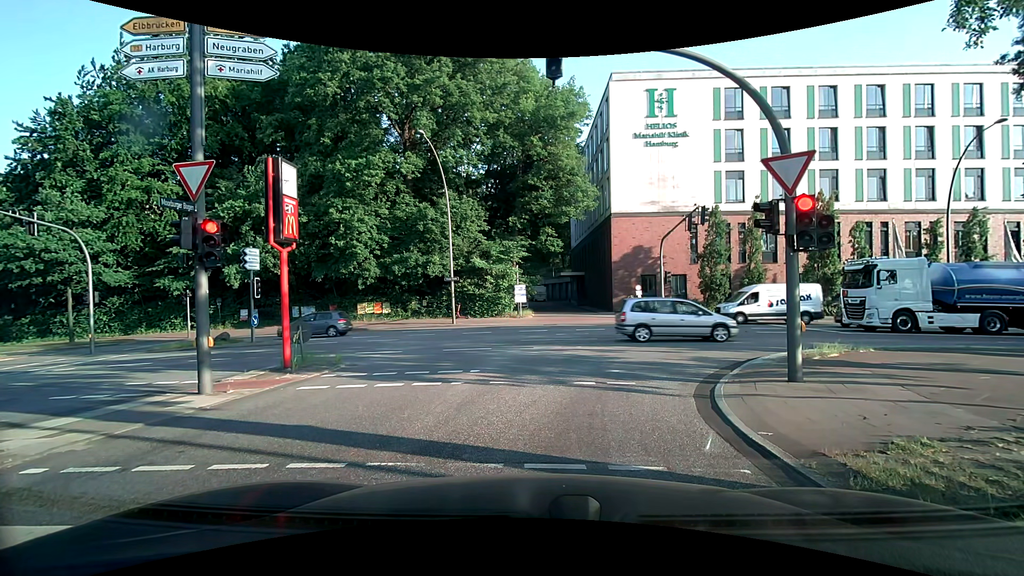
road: secondary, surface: asphalt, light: Day
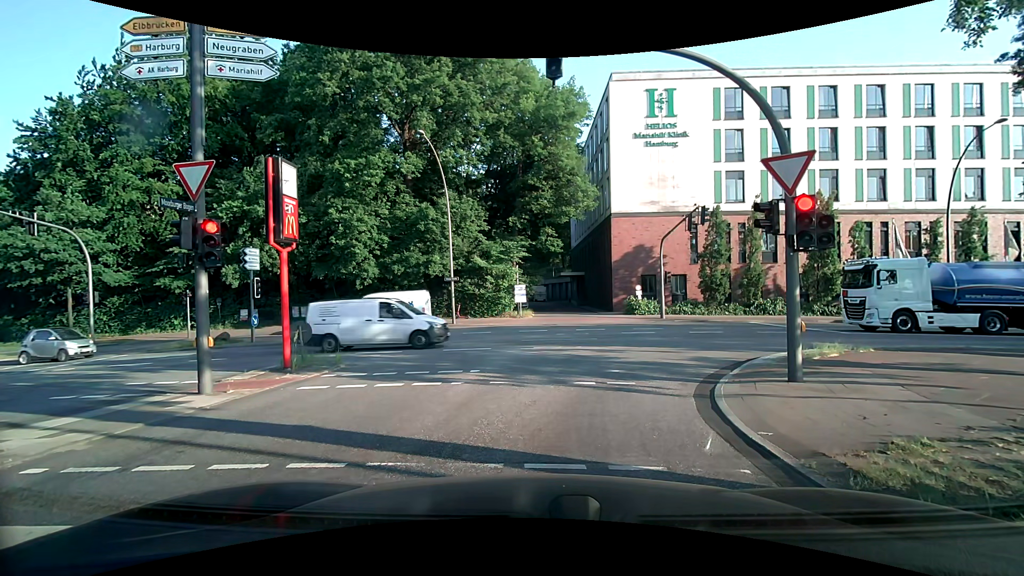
(0.0, 0.0) m; 0°
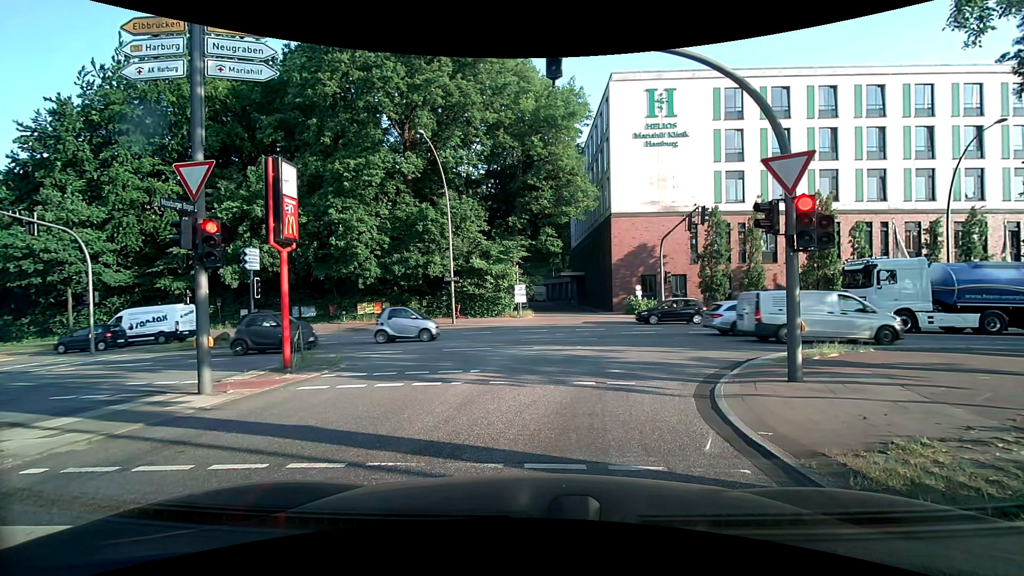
(0.0, 0.0) m; 0°
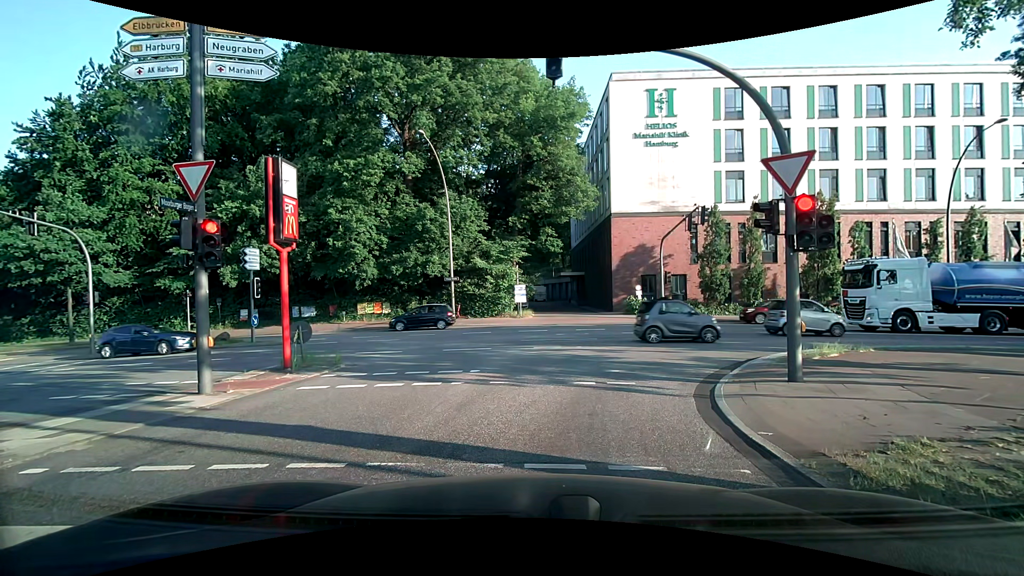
(0.0, 0.0) m; 0°
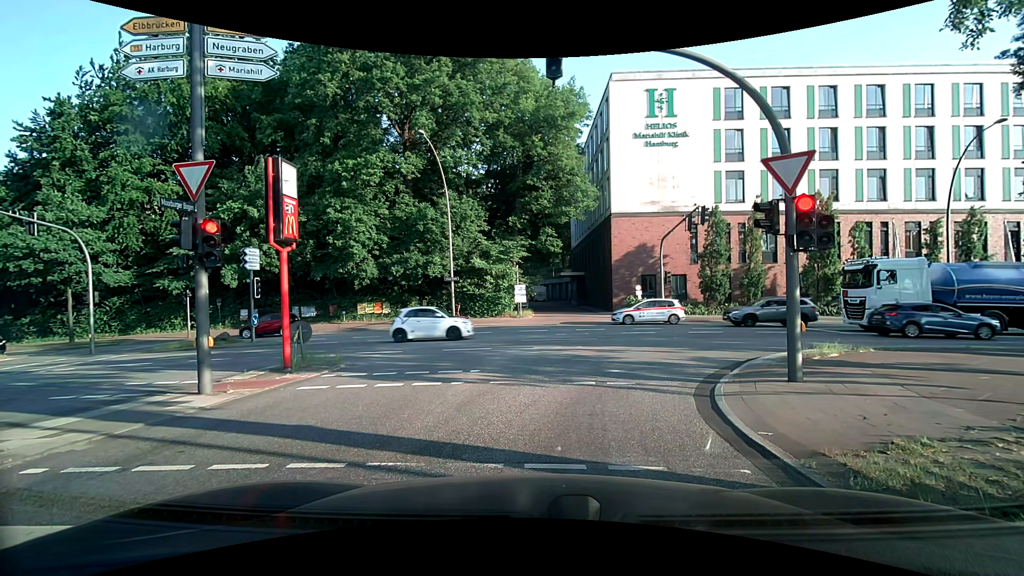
(0.0, 0.0) m; 0°
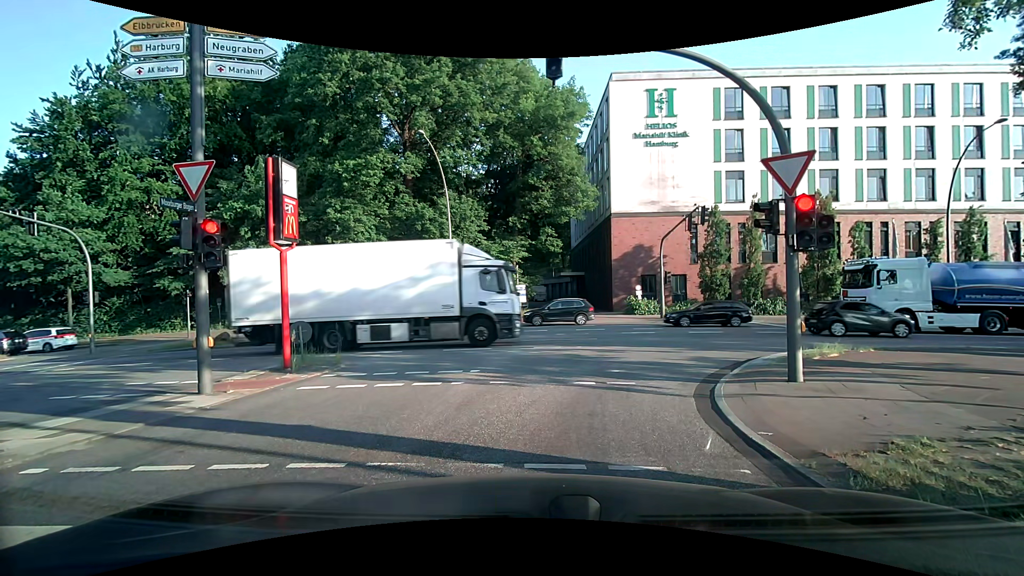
(0.0, 0.0) m; 0°
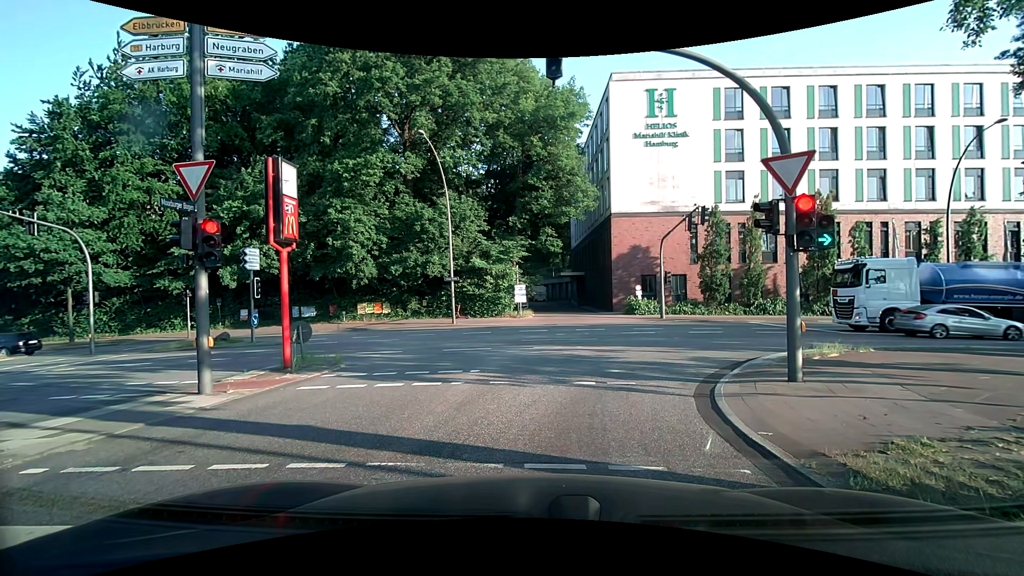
(0.0, 0.0) m; 0°
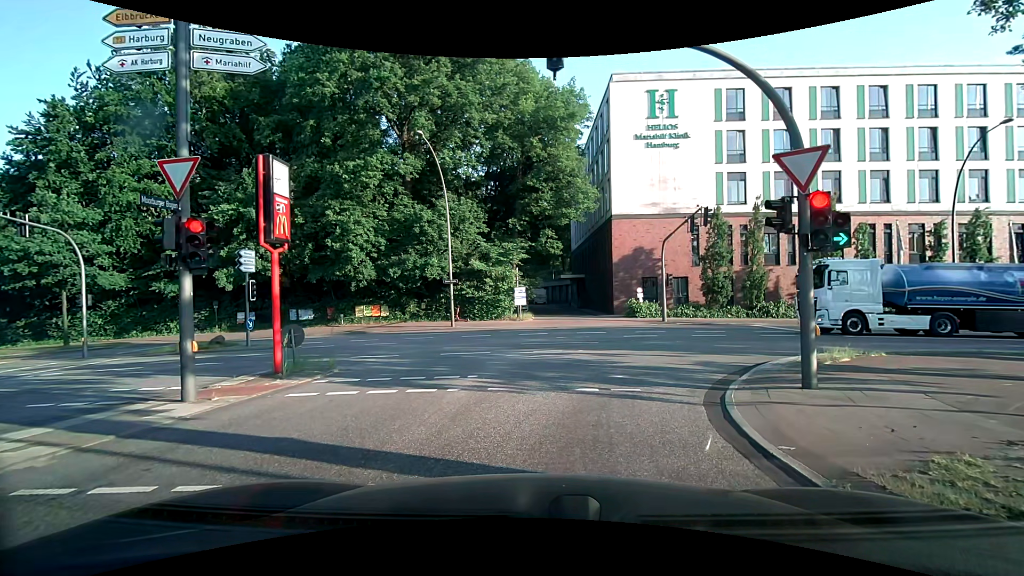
(0.0, +0.4) m; 0°
